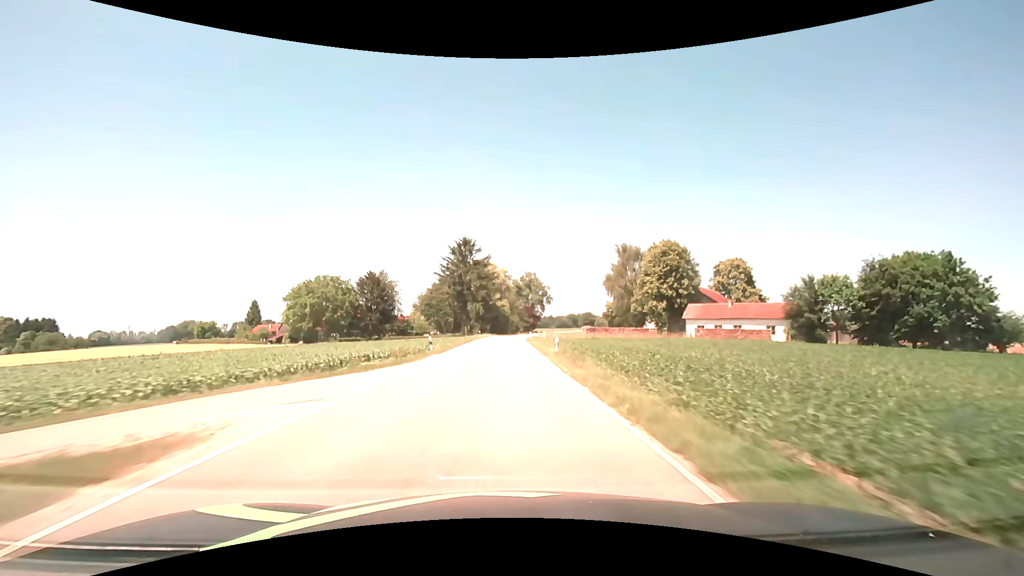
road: secondary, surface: asphalt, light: Day
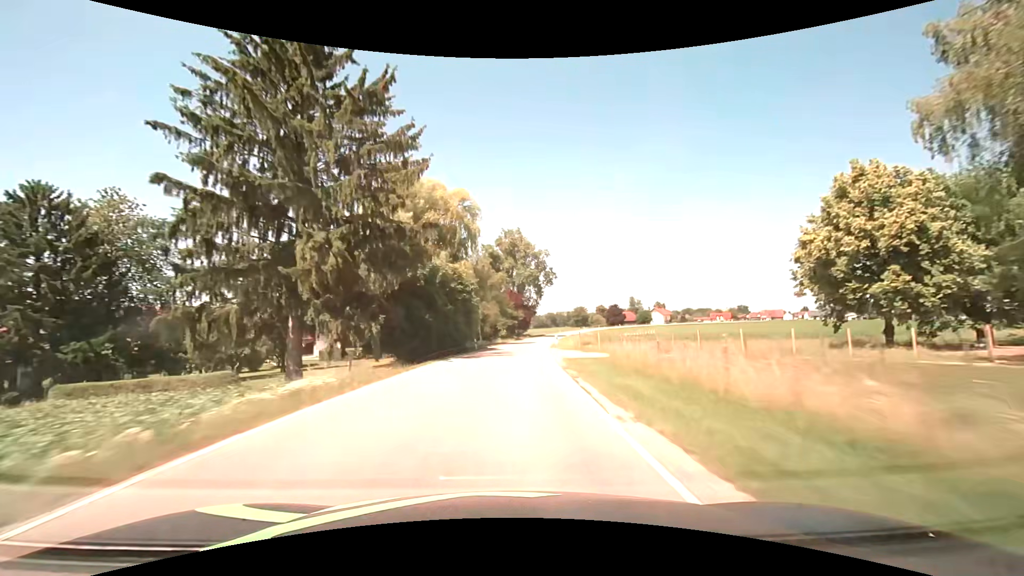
(+0.8, +71.1) m; +2°
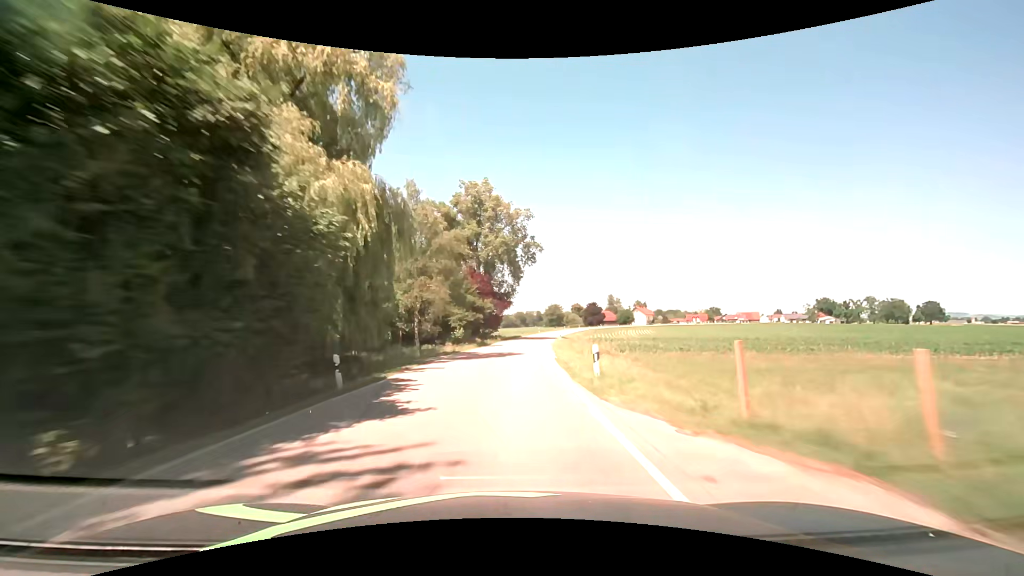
(+0.9, +28.4) m; +4°
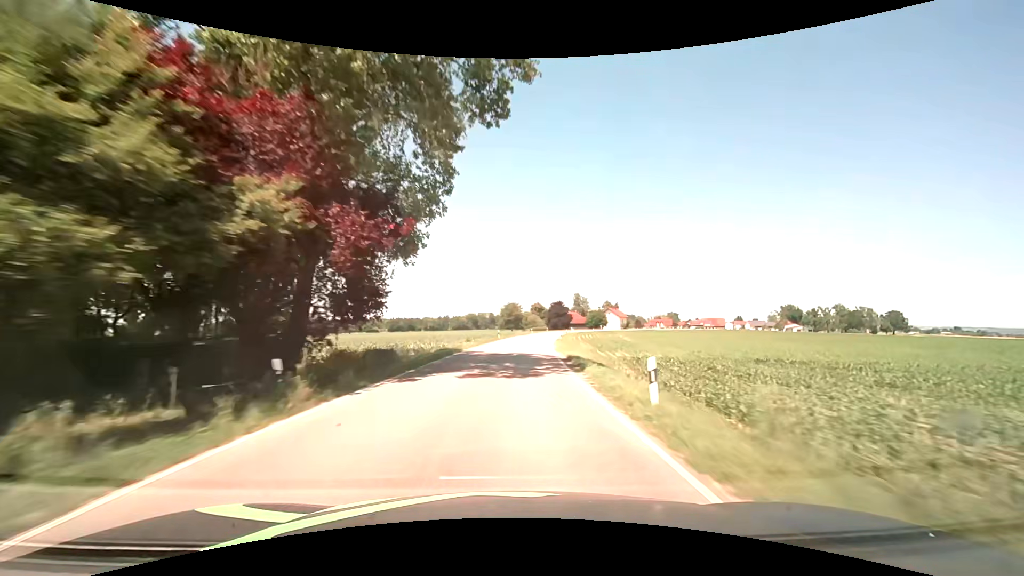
(+1.9, +42.6) m; +5°
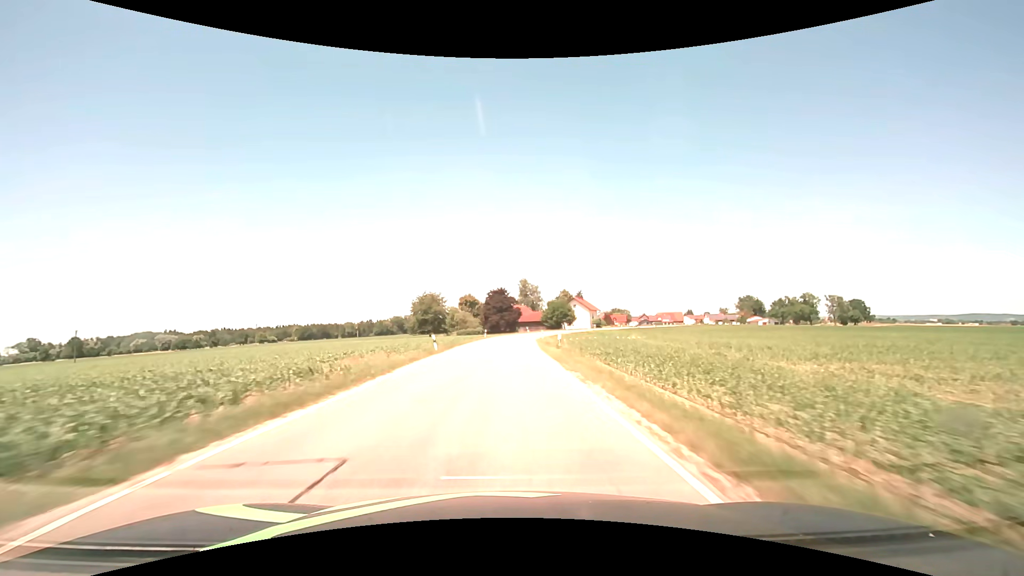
(+5.4, +70.5) m; +8°
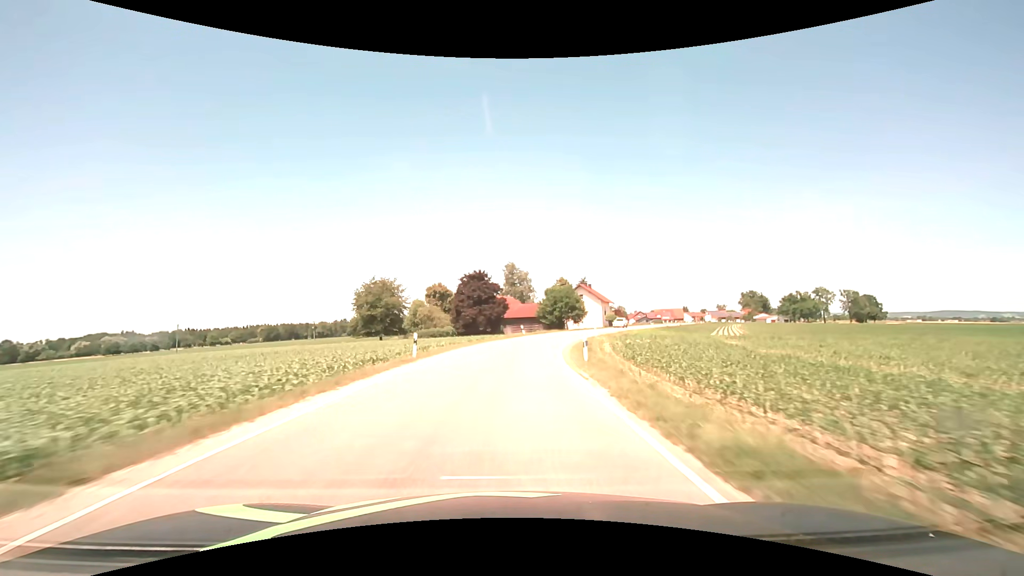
(+0.5, +38.5) m; +2°
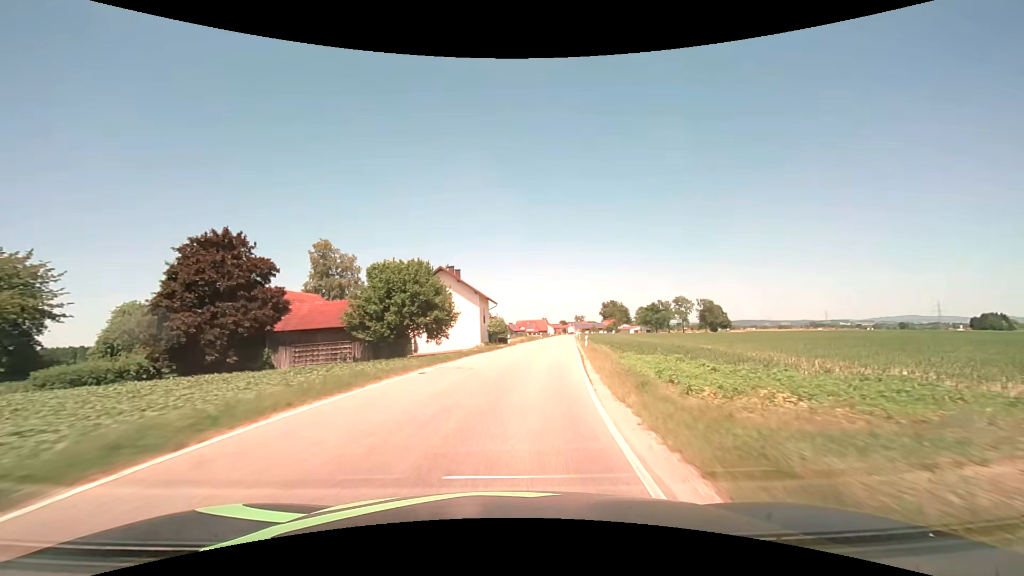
(+5.7, +46.8) m; +16°
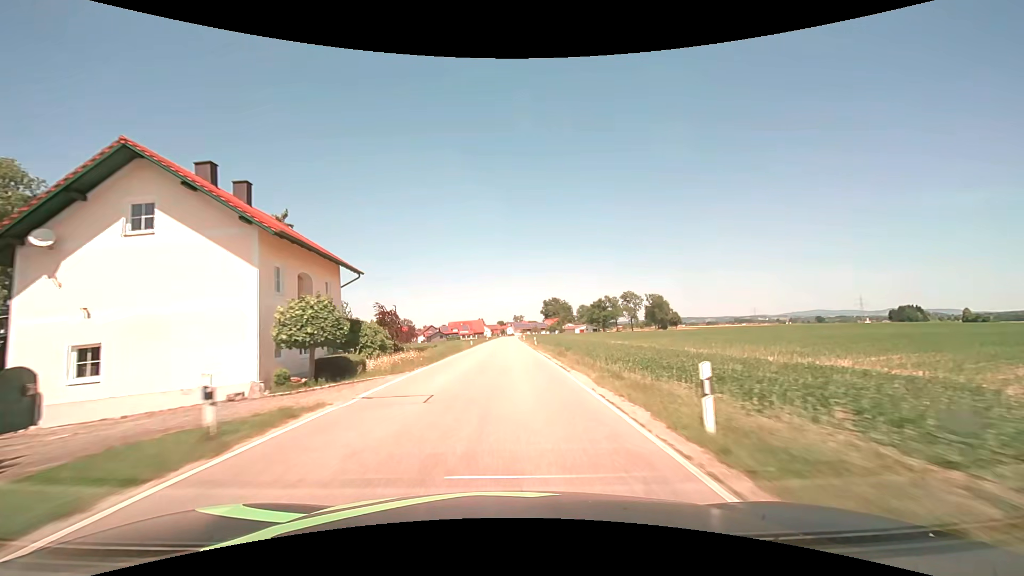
(+3.5, +37.4) m; +8°
(0, +10) (0, +20) (0, +30) (0, +40) (0, +50) (0, +60) (0, +70) (0, +80) (0, +90) (0, +100) m
